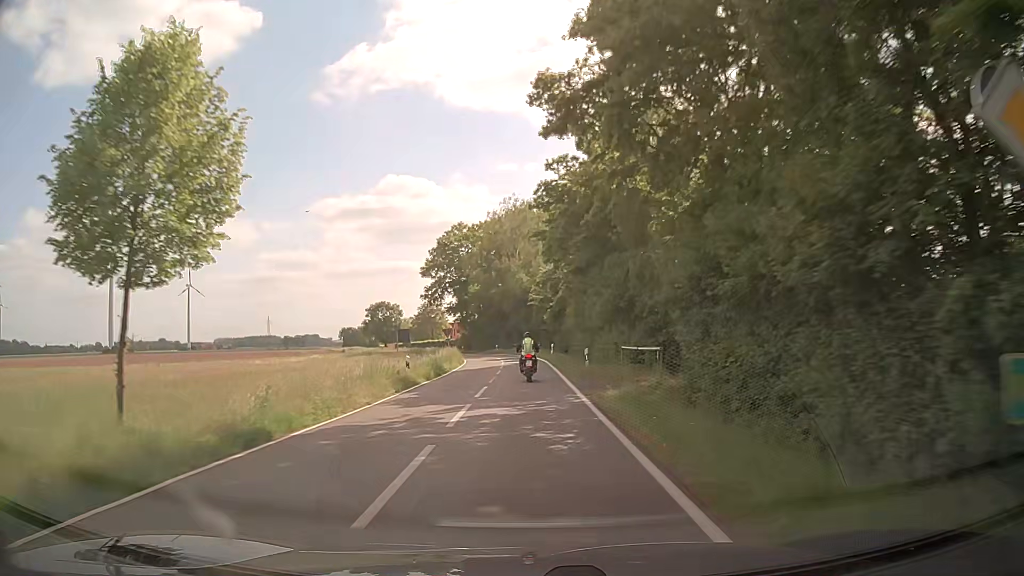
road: secondary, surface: asphalt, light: Day
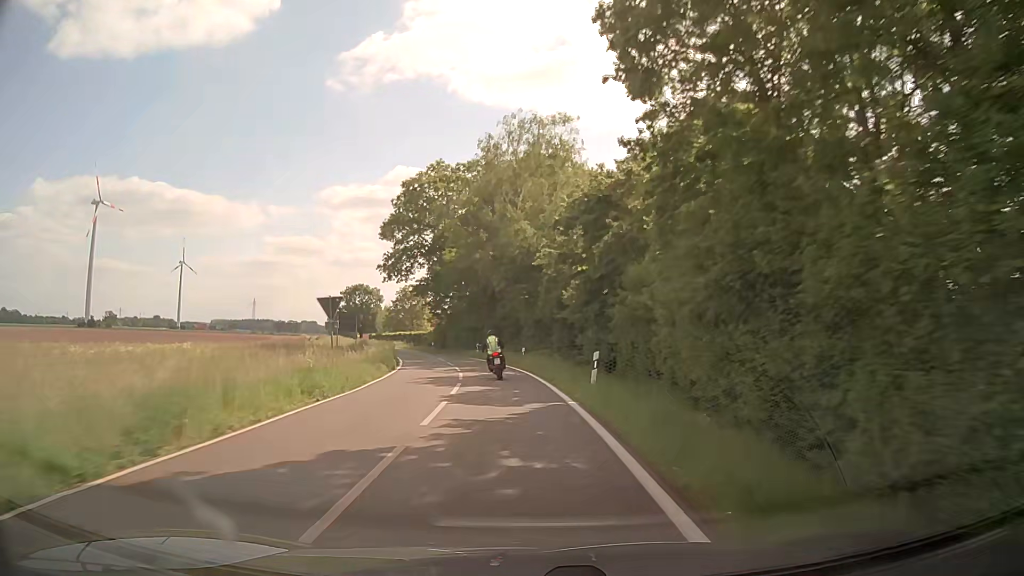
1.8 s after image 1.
(-0.2, +31.5) m; -1°
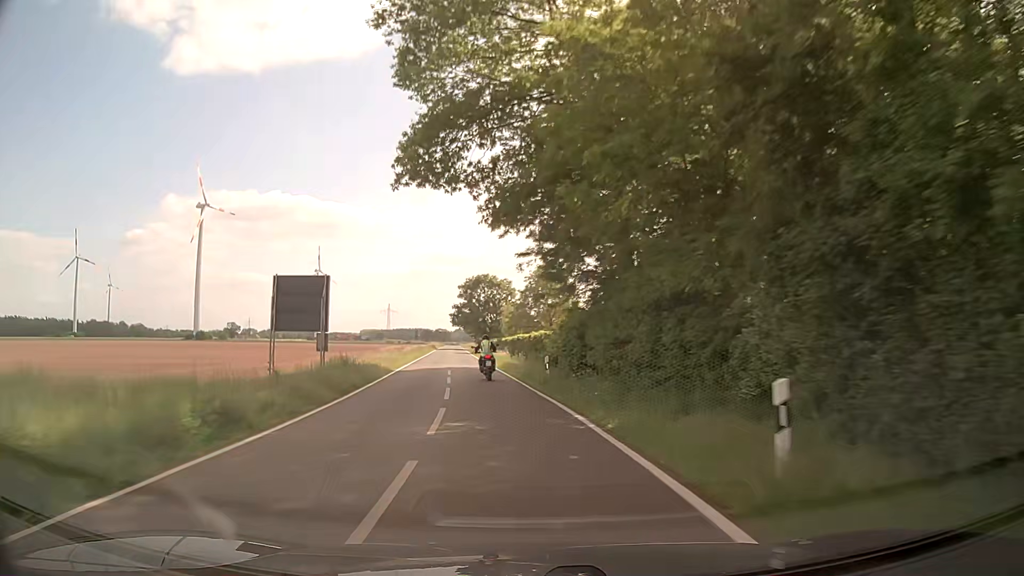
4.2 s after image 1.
(-4.1, +44.1) m; -13°
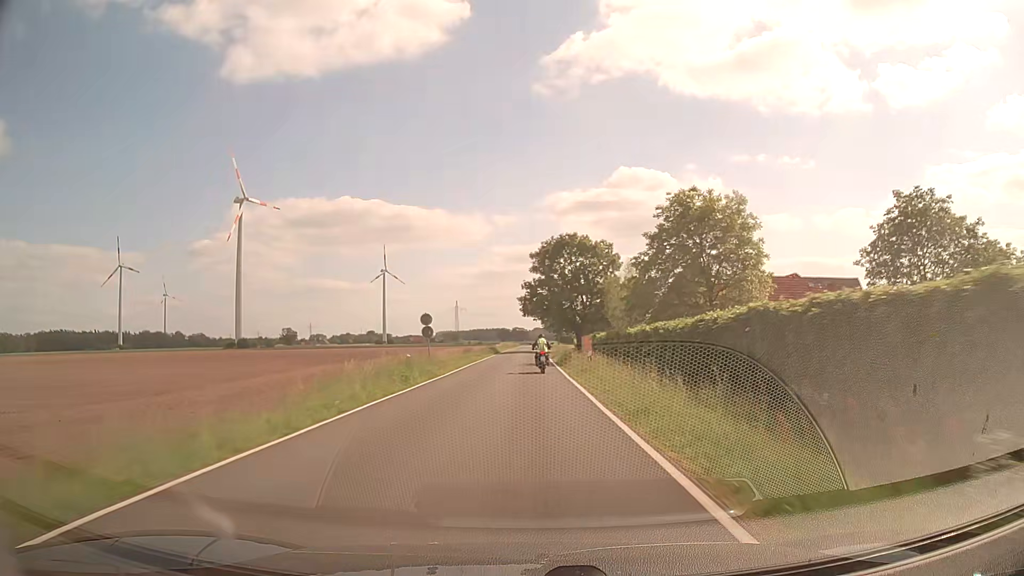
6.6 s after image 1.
(-4.5, +46.8) m; -7°
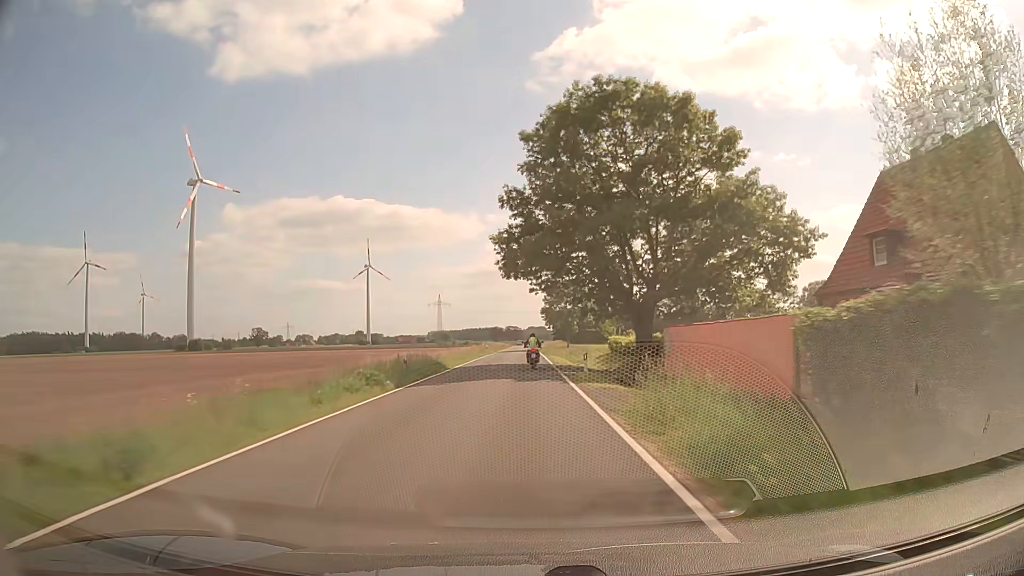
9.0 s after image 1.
(+0.2, +50.8) m; +1°
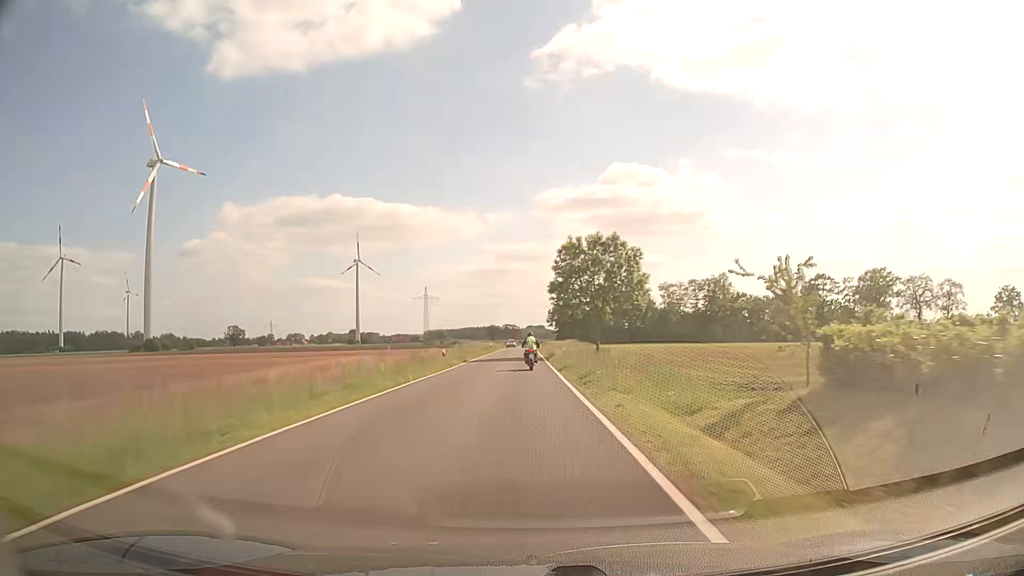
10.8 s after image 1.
(0.0, +39.8) m; 0°
(0, +10) (0, +20) (0, +30) (0, +40) (0, +50) (0, +60) (0, +70) (0, +80) (0, +90) (-1, +100) m
